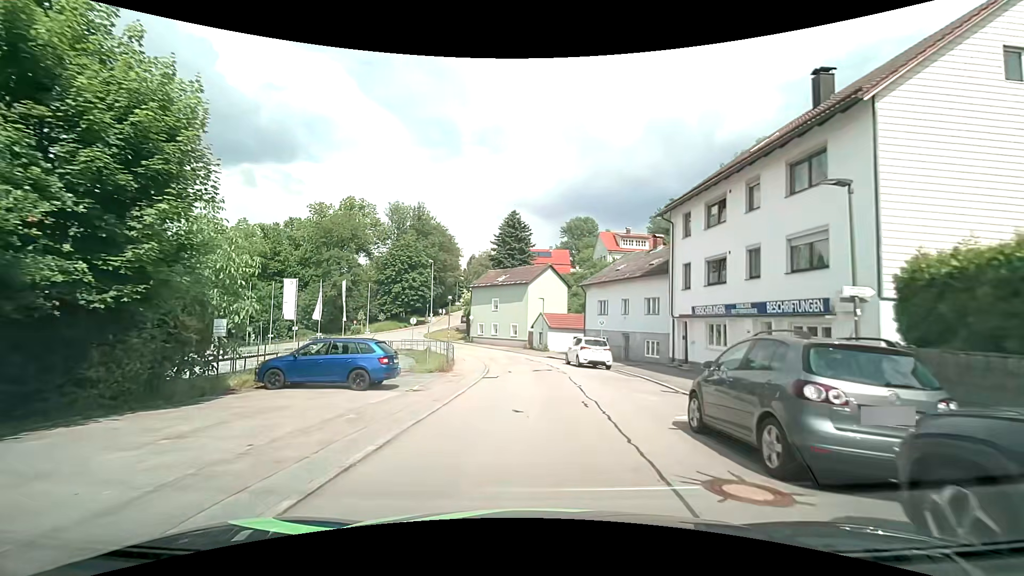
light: Day
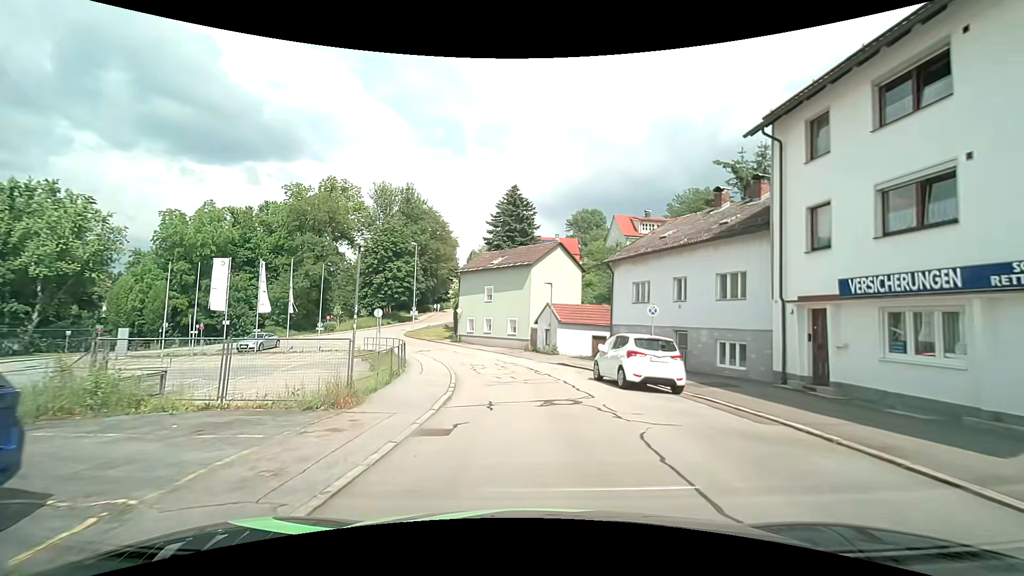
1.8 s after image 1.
(-0.1, +11.8) m; -1°
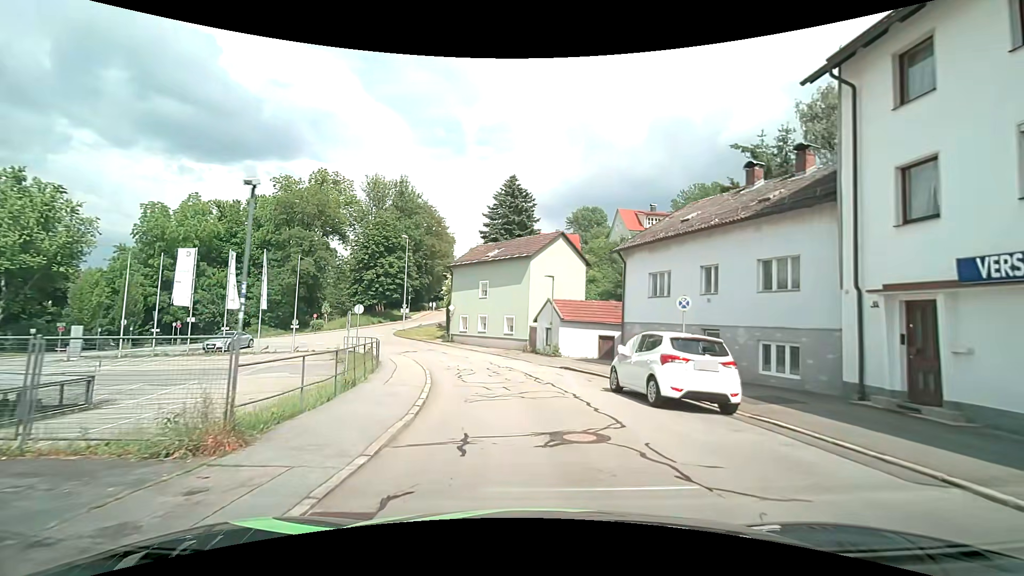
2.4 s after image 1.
(0.0, +3.8) m; 0°
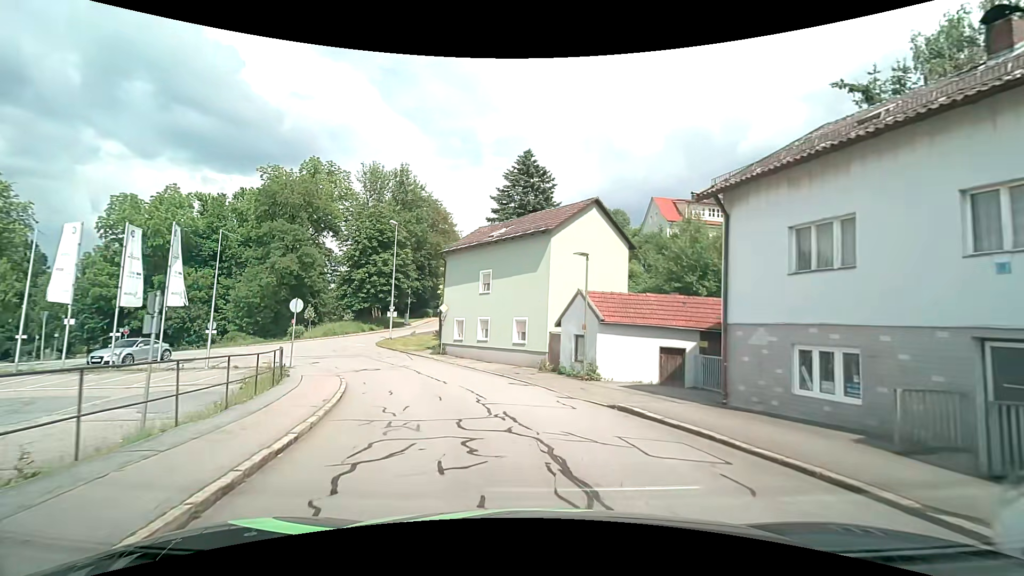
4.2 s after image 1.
(0.0, +10.7) m; -2°
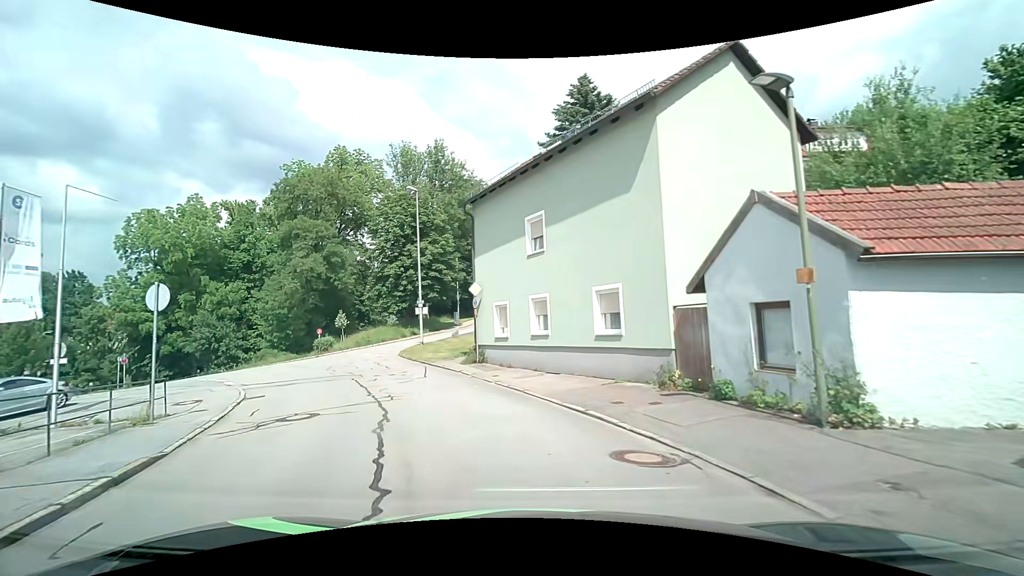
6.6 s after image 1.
(-0.5, +11.7) m; -7°
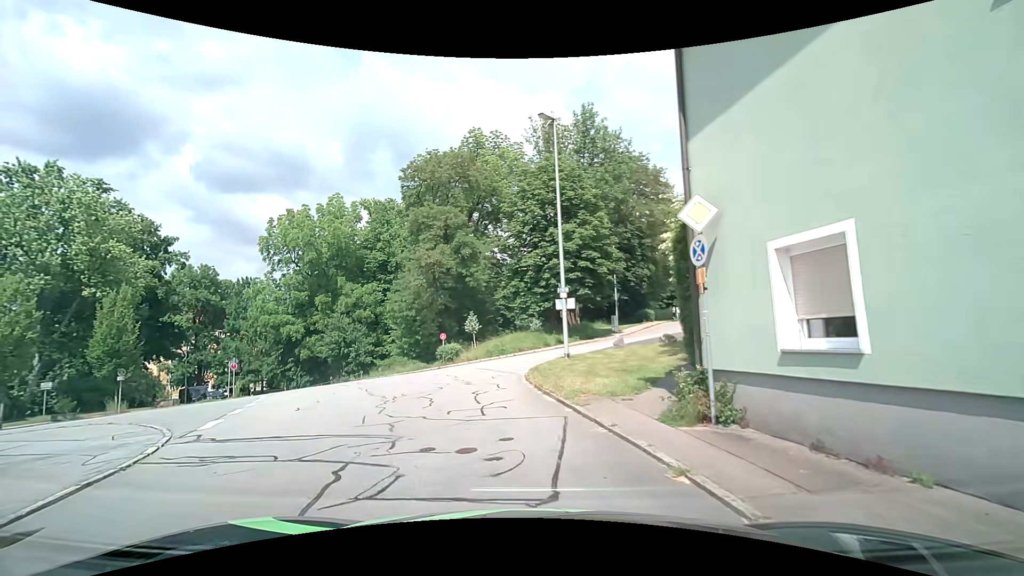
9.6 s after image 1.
(-1.9, +12.0) m; -17°
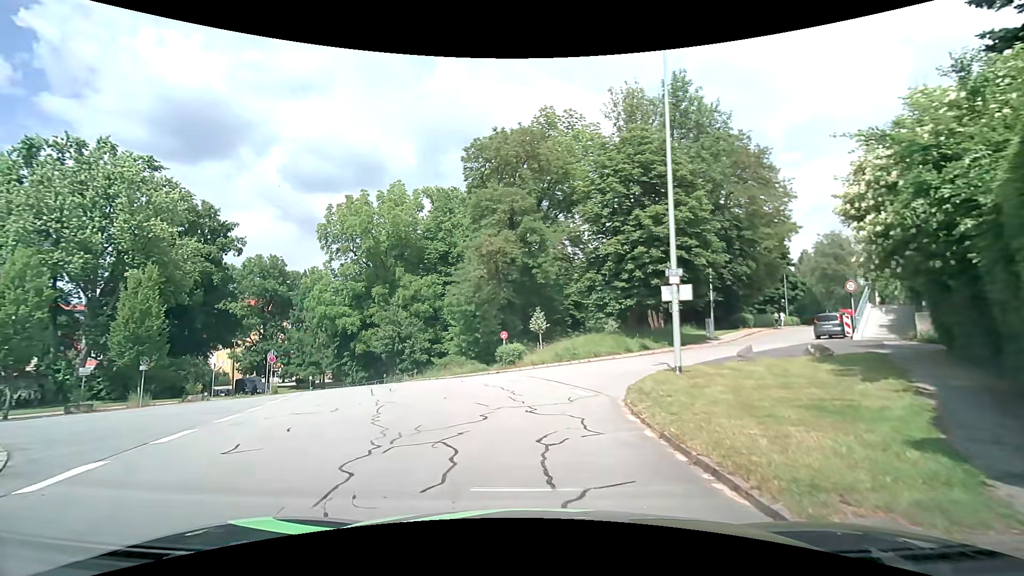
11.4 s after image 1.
(-0.6, +5.9) m; -8°
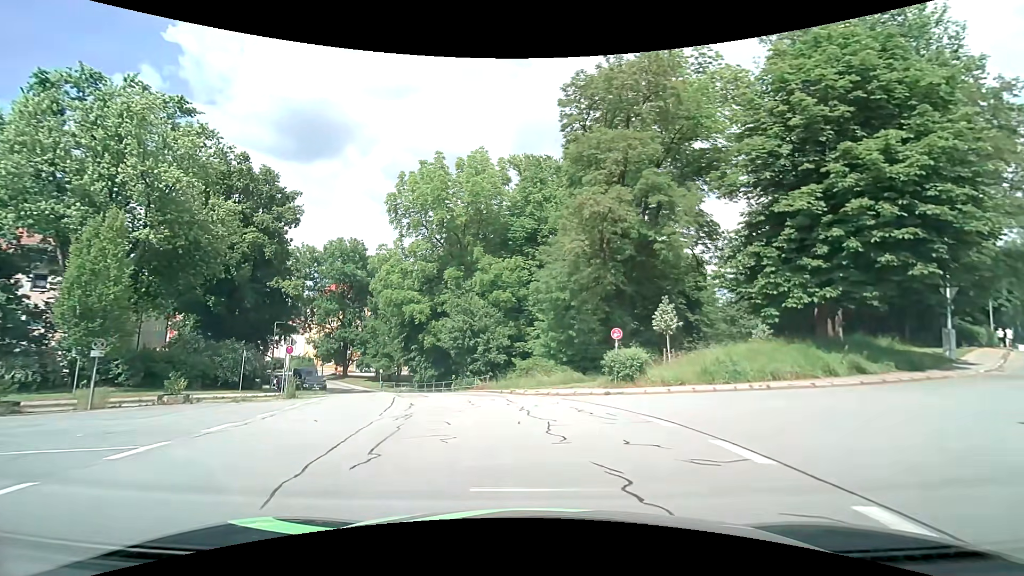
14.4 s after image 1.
(-1.3, +11.1) m; -12°
